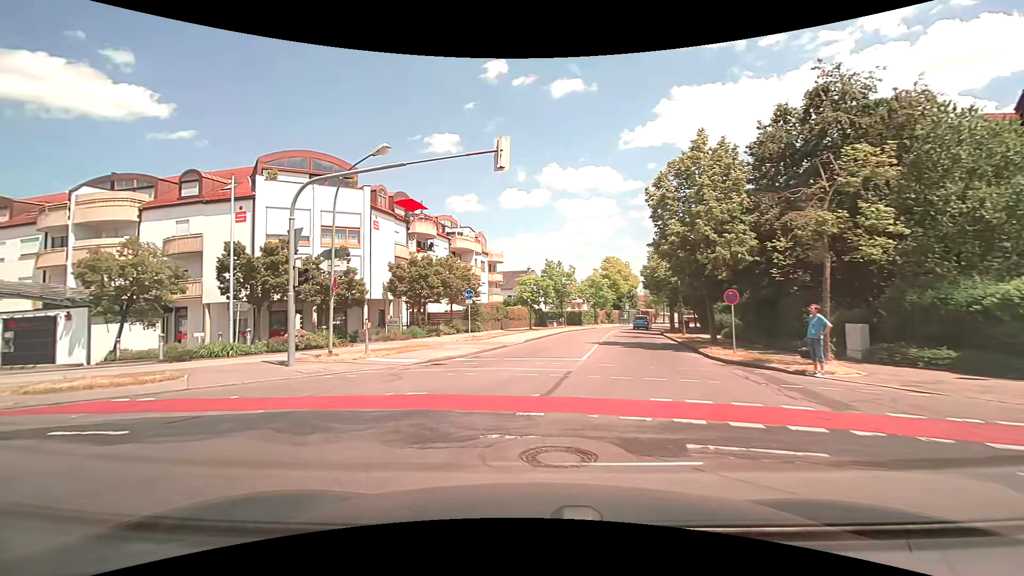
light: Day
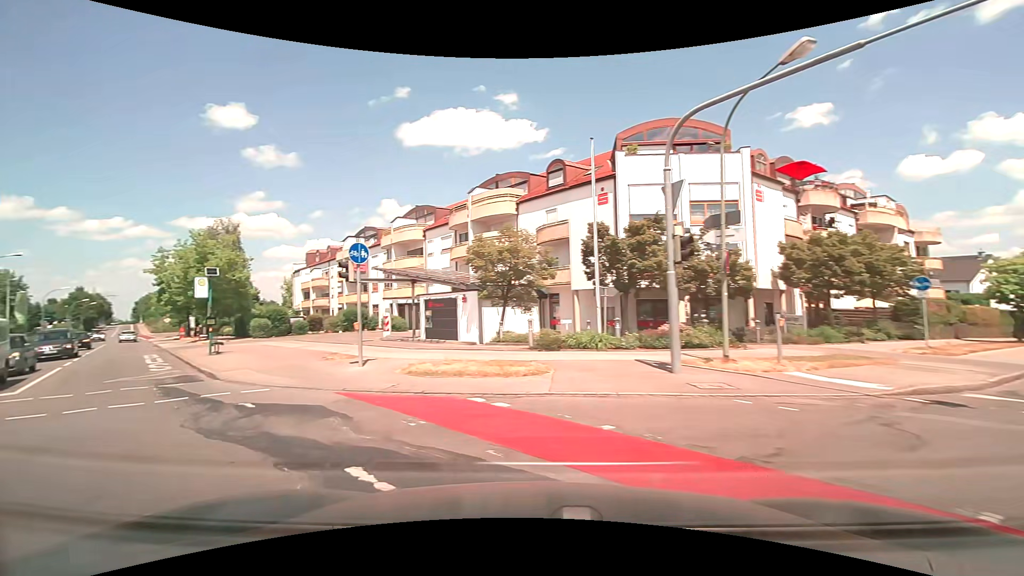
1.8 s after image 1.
(-1.6, +5.2) m; -40°
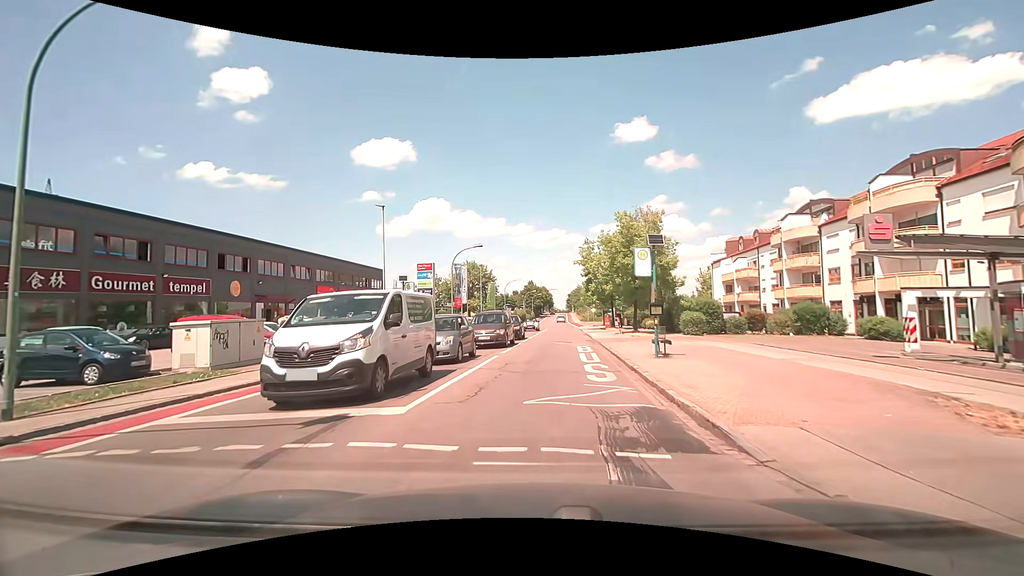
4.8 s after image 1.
(-4.9, +8.4) m; -43°
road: tertiary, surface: asphalt
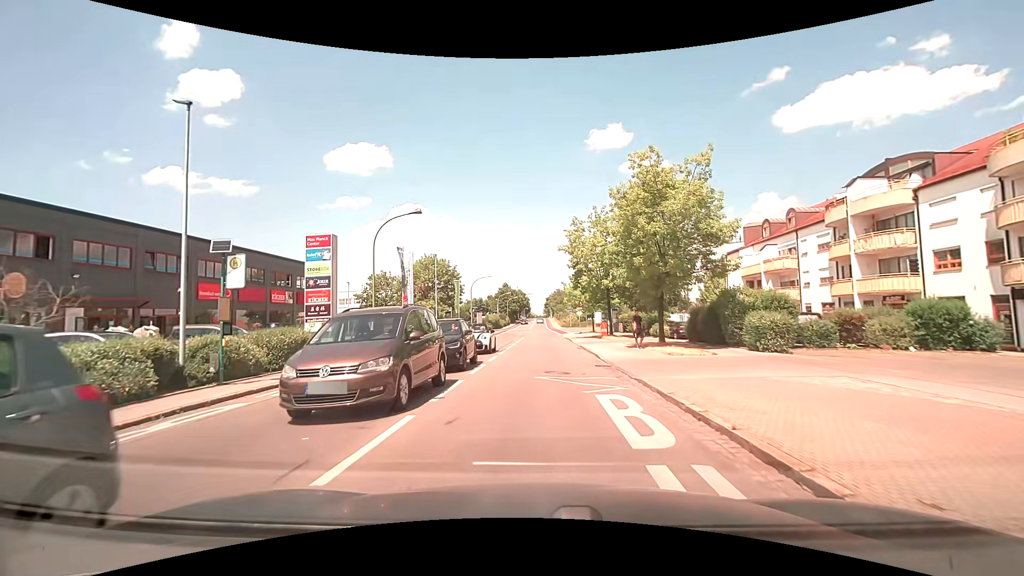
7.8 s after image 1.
(+0.2, +14.8) m; +2°
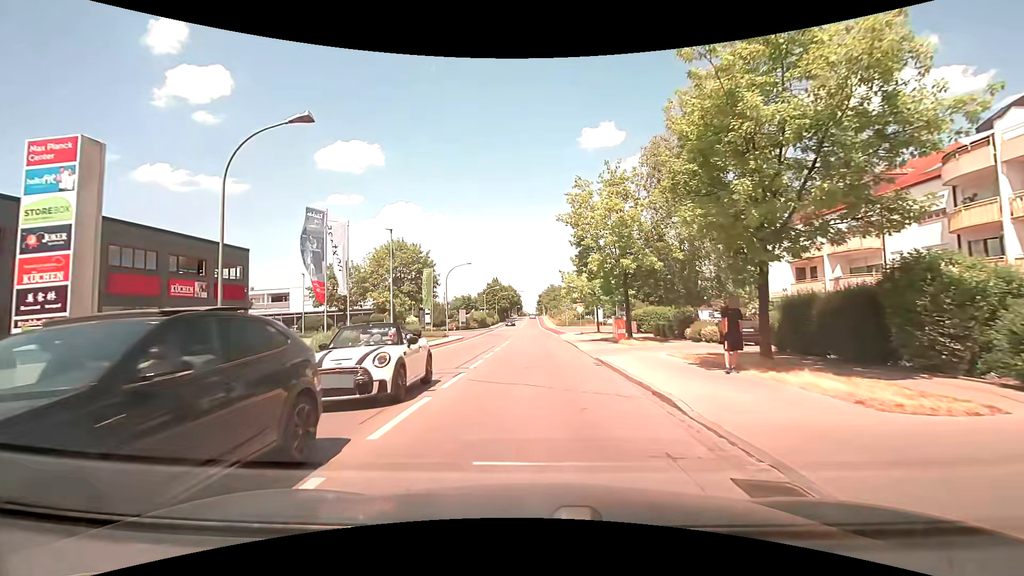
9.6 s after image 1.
(+0.2, +12.0) m; +1°
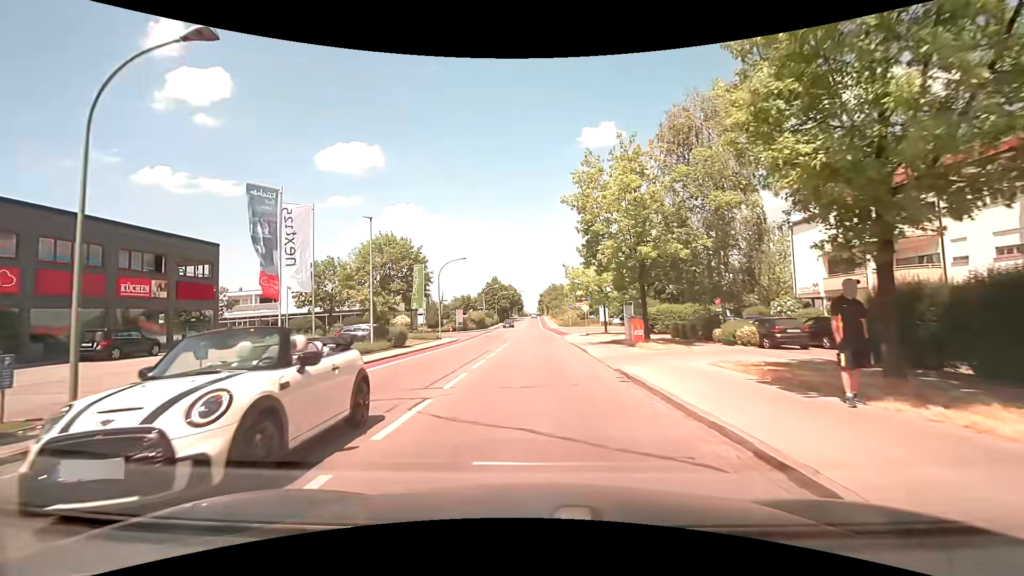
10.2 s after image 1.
(0.0, +4.4) m; +1°
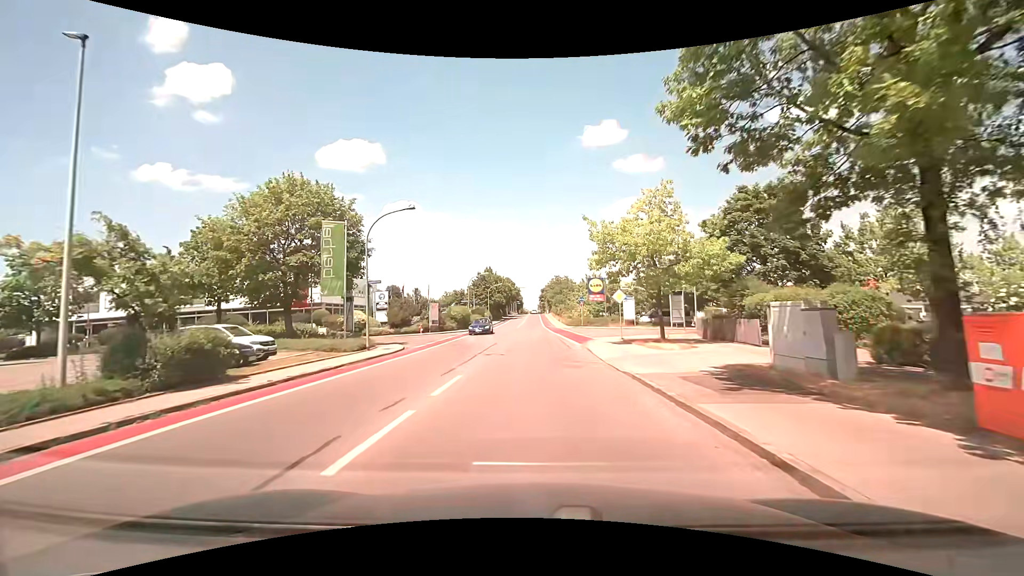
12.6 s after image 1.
(-0.5, +19.6) m; -1°
